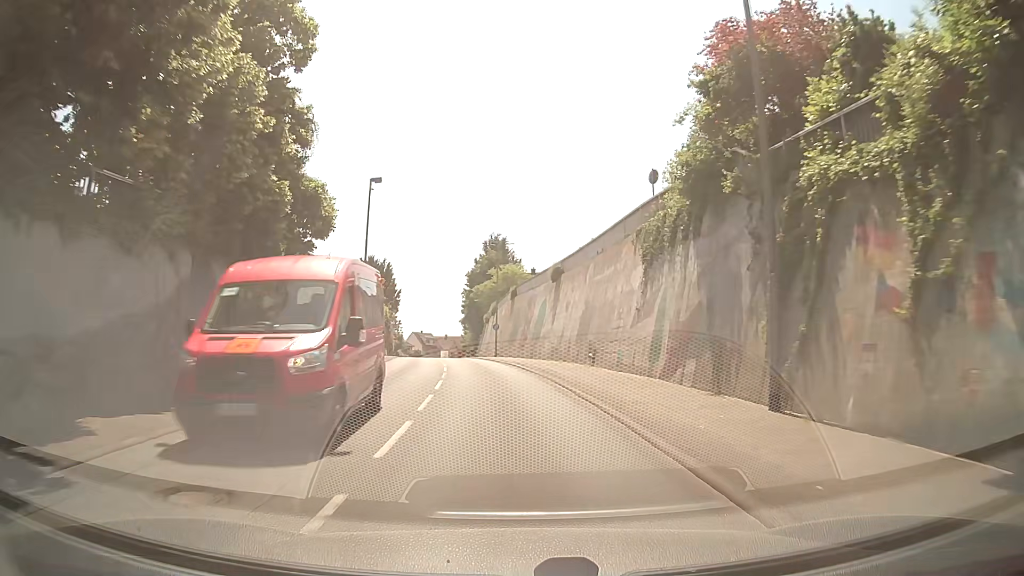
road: secondary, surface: asphalt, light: Day
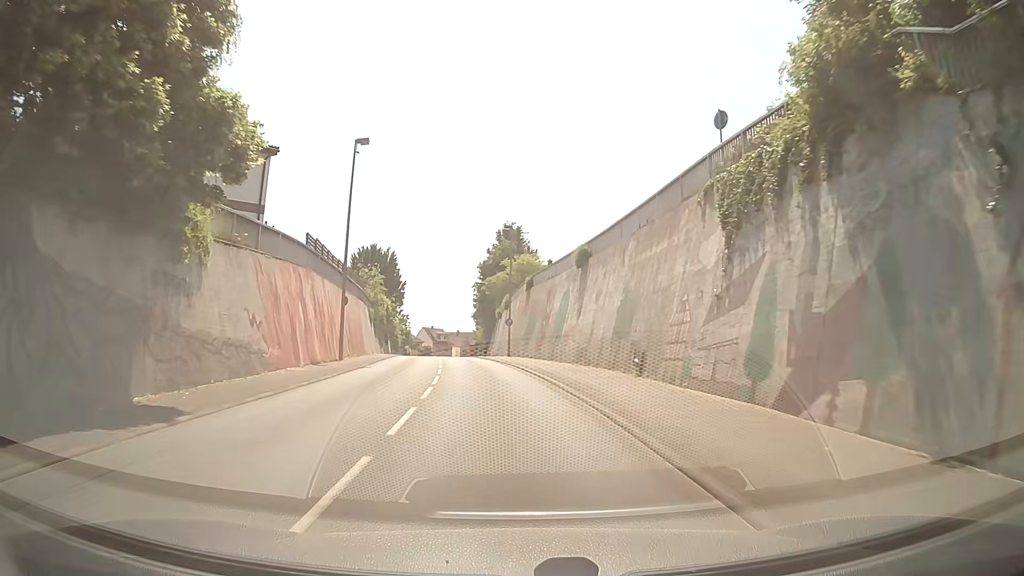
(-0.1, +7.4) m; -1°
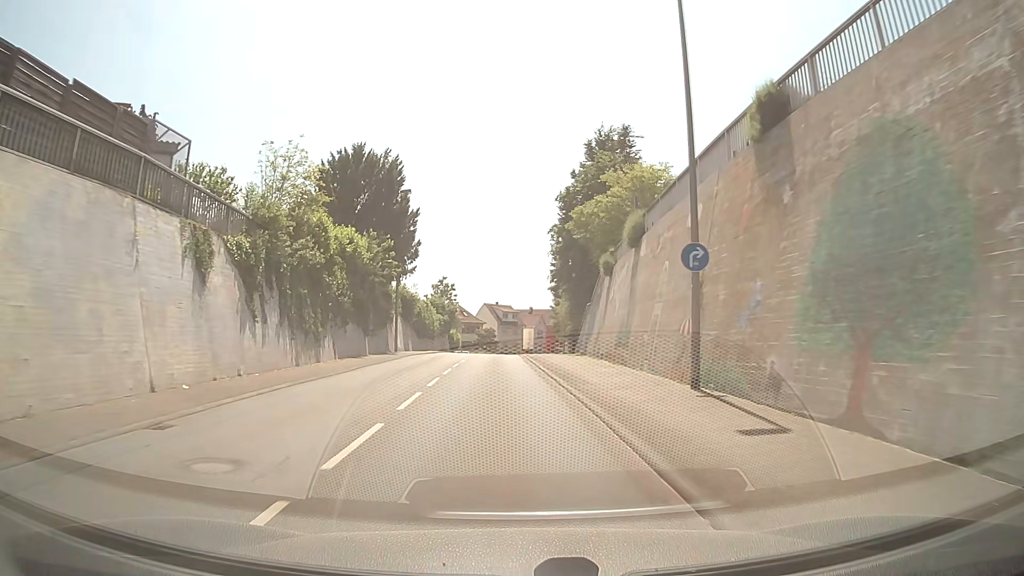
(-2.6, +38.7) m; -7°
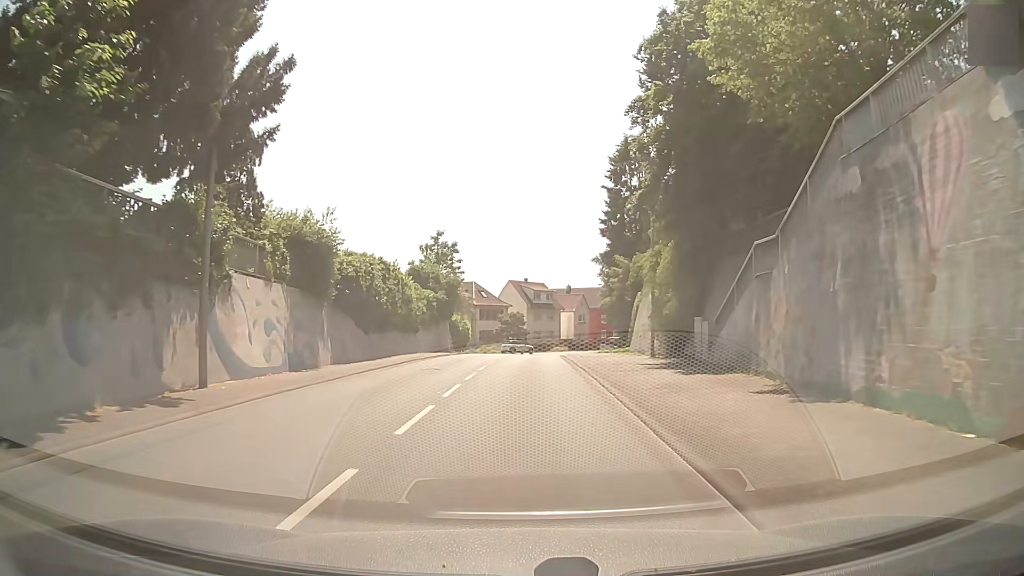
(-0.6, +29.6) m; -3°
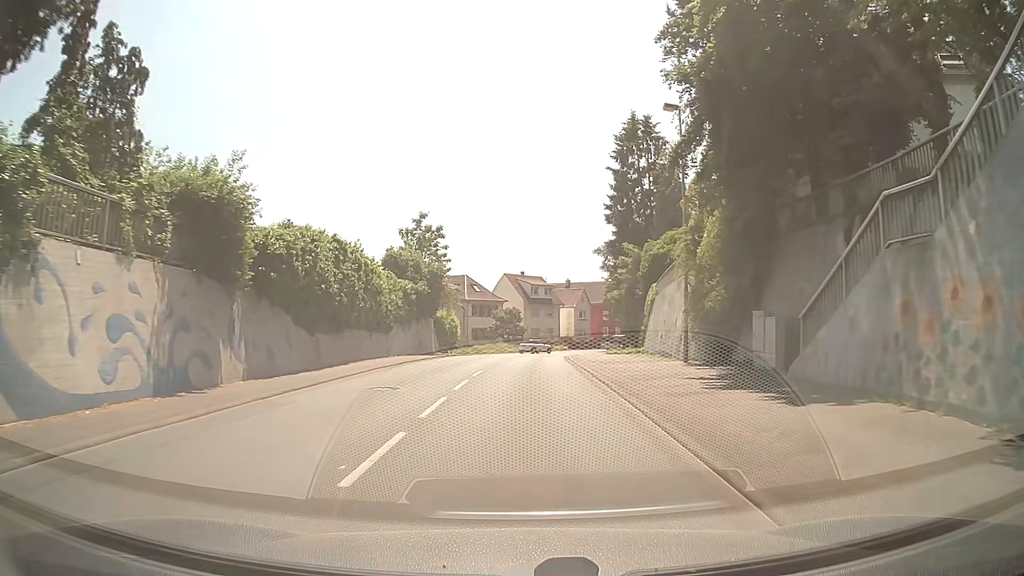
(+0.1, +7.3) m; 0°
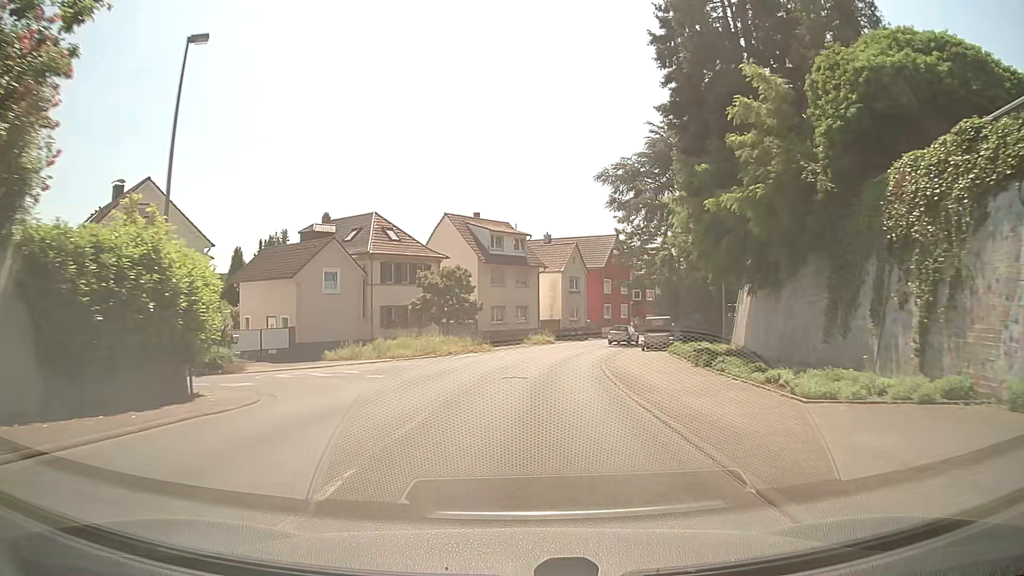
(+1.2, +37.1) m; +3°
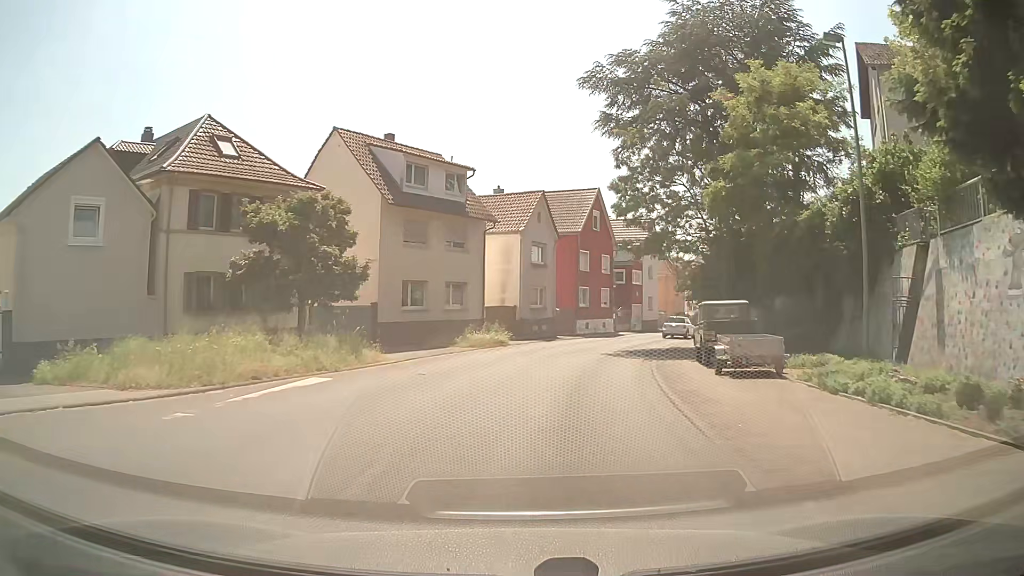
(+0.6, +20.9) m; +4°
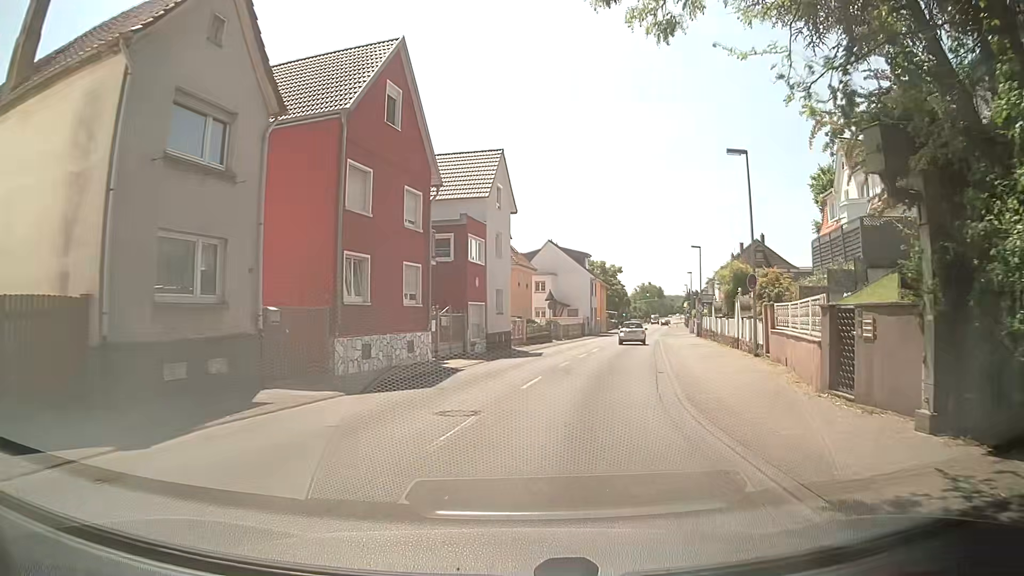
(+3.6, +27.6) m; +15°
(+1, +10) (+2, +20) (+4, +30) (+6, +39) (+8, +49) (+11, +59) (+13, +69) (+15, +78) (+17, +88) (+20, +98) m
